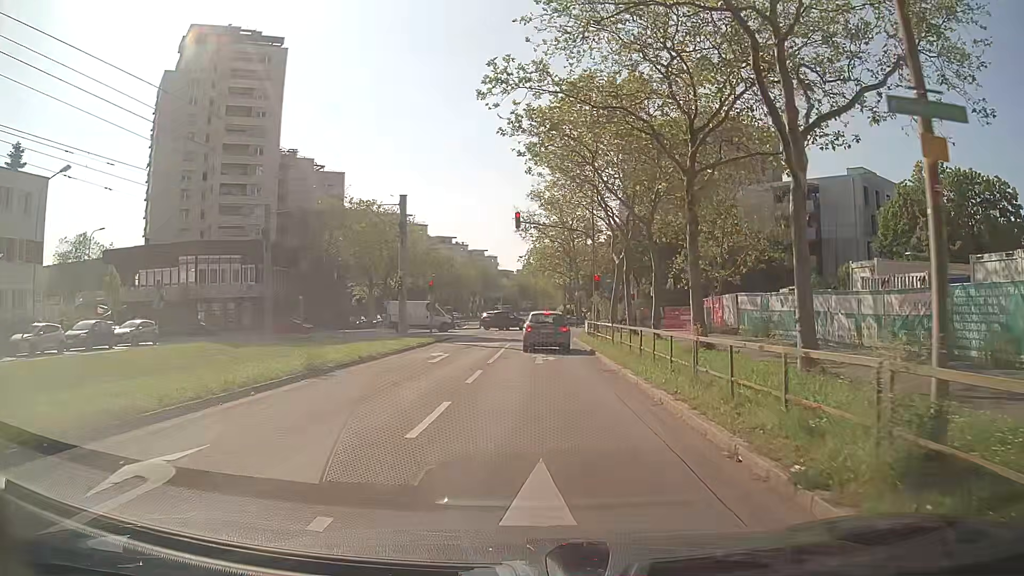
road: tertiary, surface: asphalt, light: Day
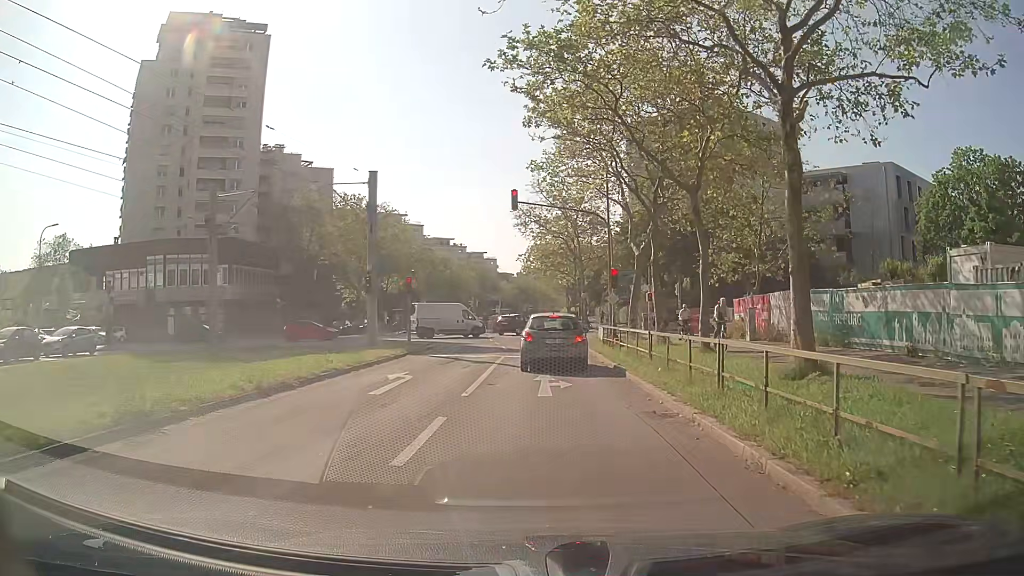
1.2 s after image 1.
(0.0, +6.9) m; 0°
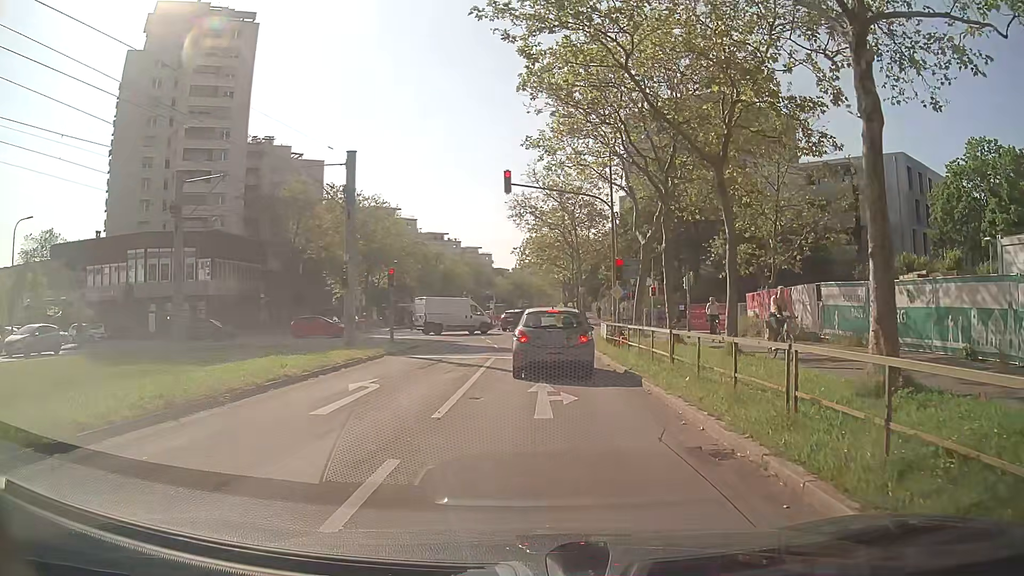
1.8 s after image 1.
(0.0, +2.8) m; -1°
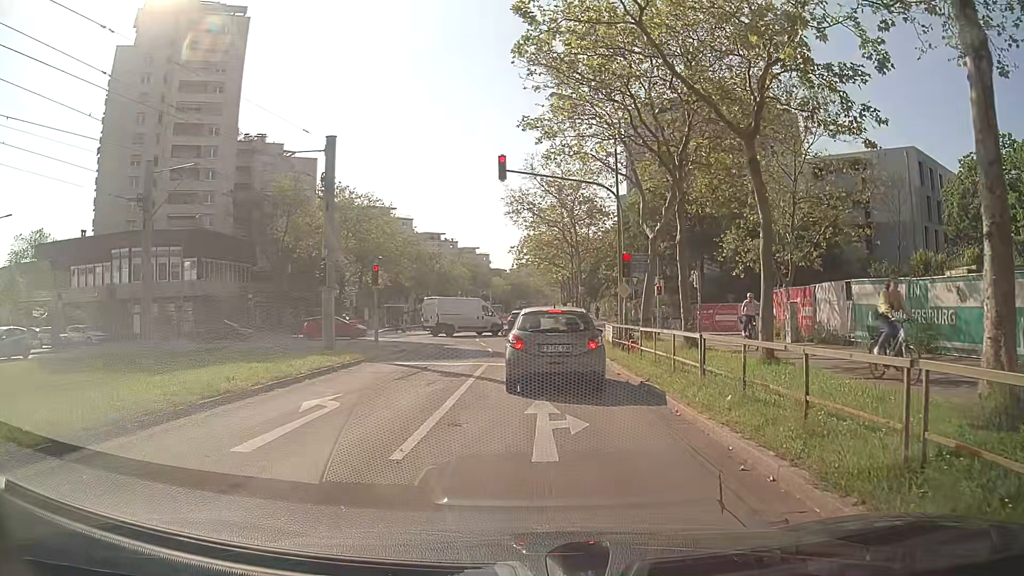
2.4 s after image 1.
(+0.1, +2.4) m; +2°
